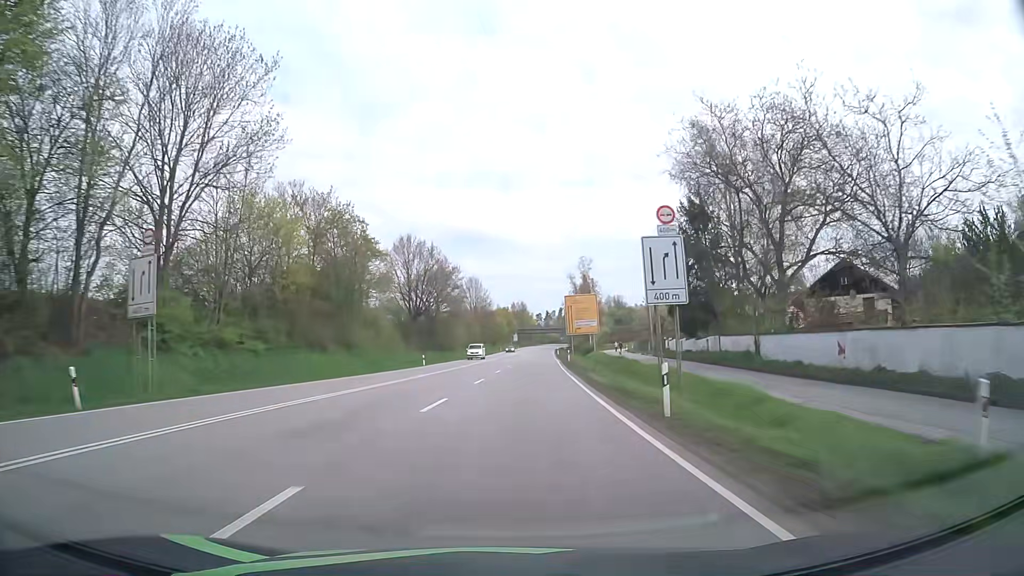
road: primary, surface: asphalt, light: Day
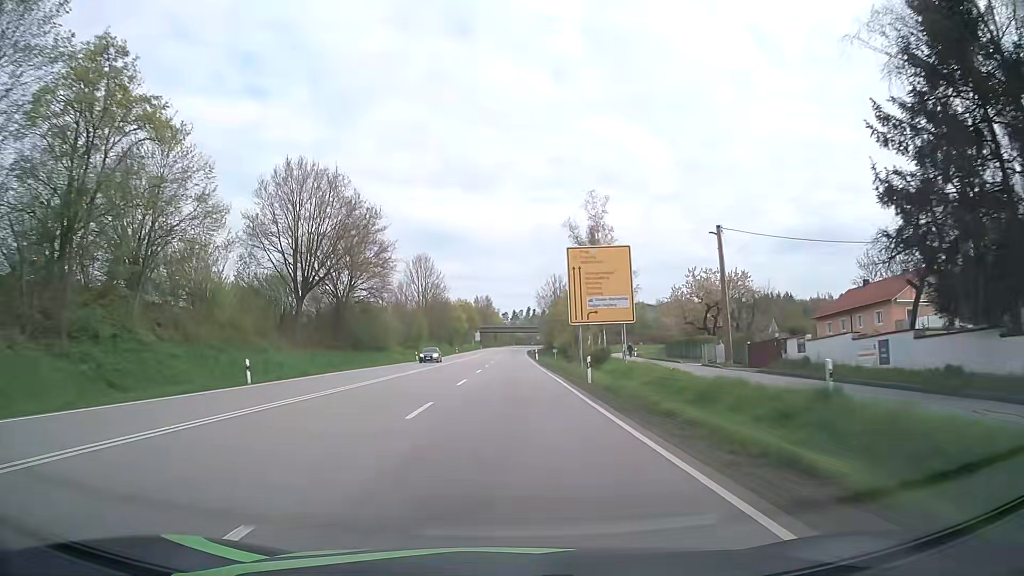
(+1.3, +37.4) m; +3°
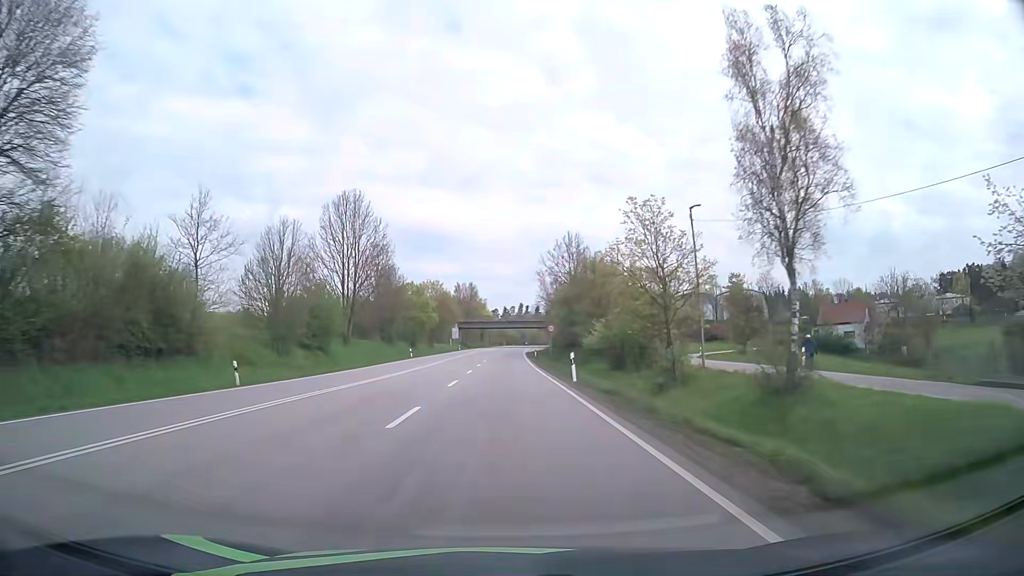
(+0.6, +49.9) m; +1°
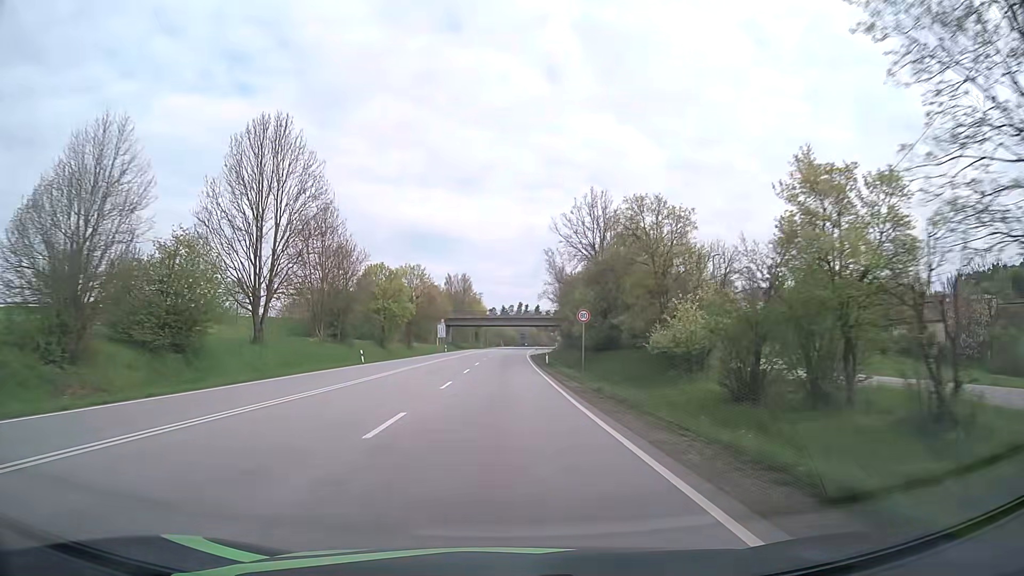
(0.0, +24.9) m; 0°
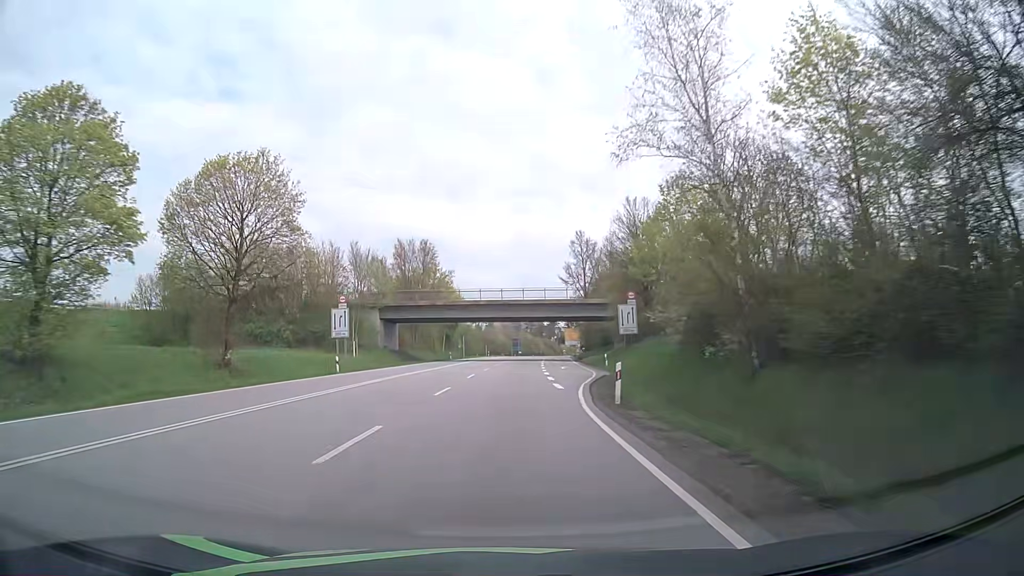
(+0.4, +62.3) m; +1°
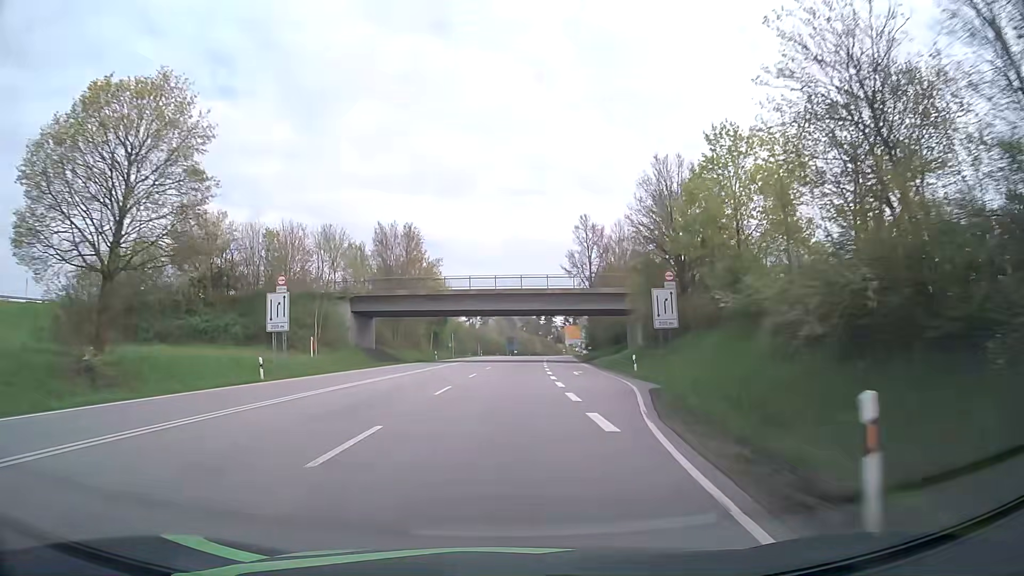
(0.0, +12.5) m; +1°
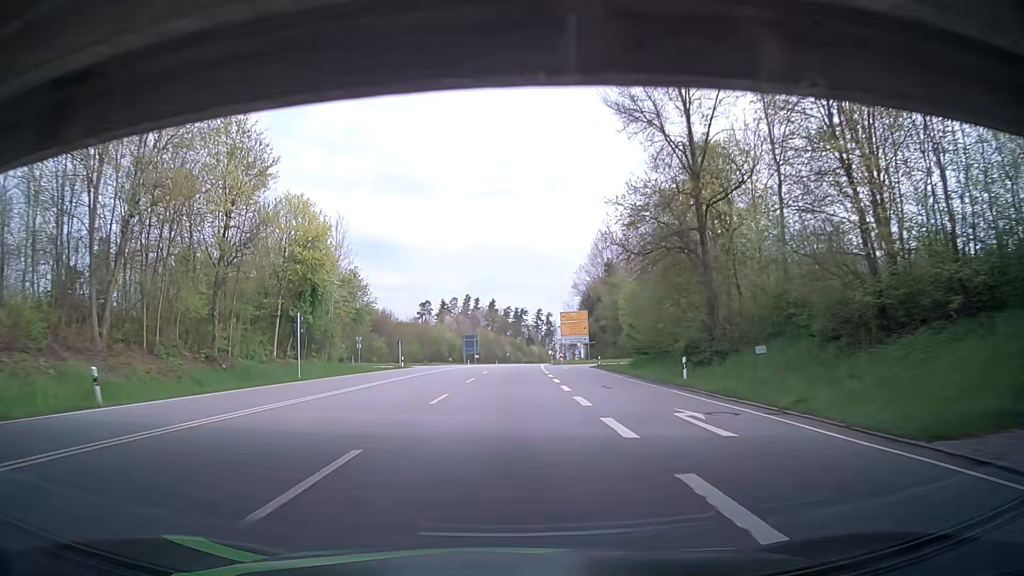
(+1.4, +62.5) m; +3°
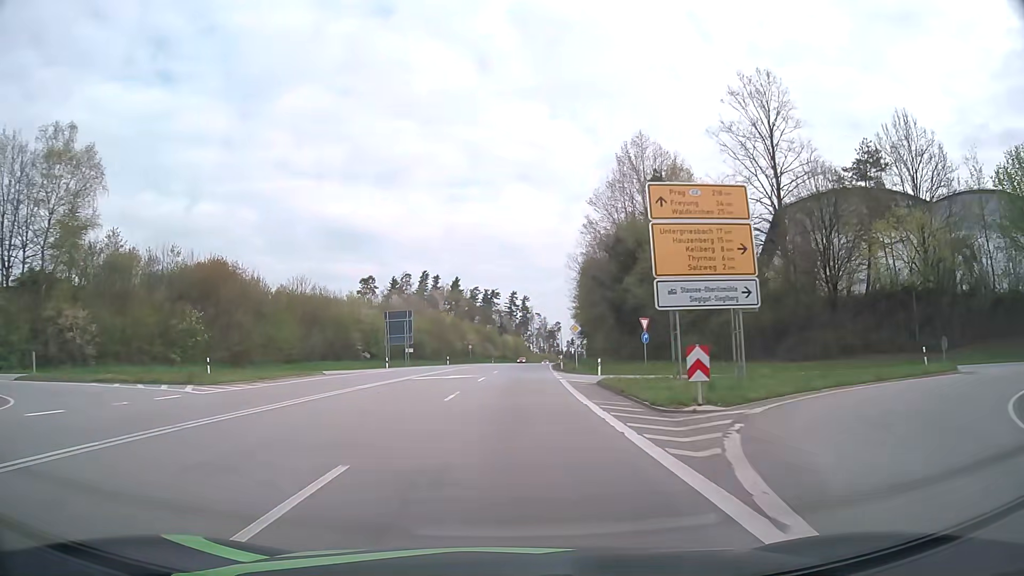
(+0.9, +62.5) m; +2°
(0, +10) (0, +20) (0, +30) (+1, +40) (+1, +50) (+2, +60) (+3, +70) (+3, +80) (+4, +90) (+5, +100) m
